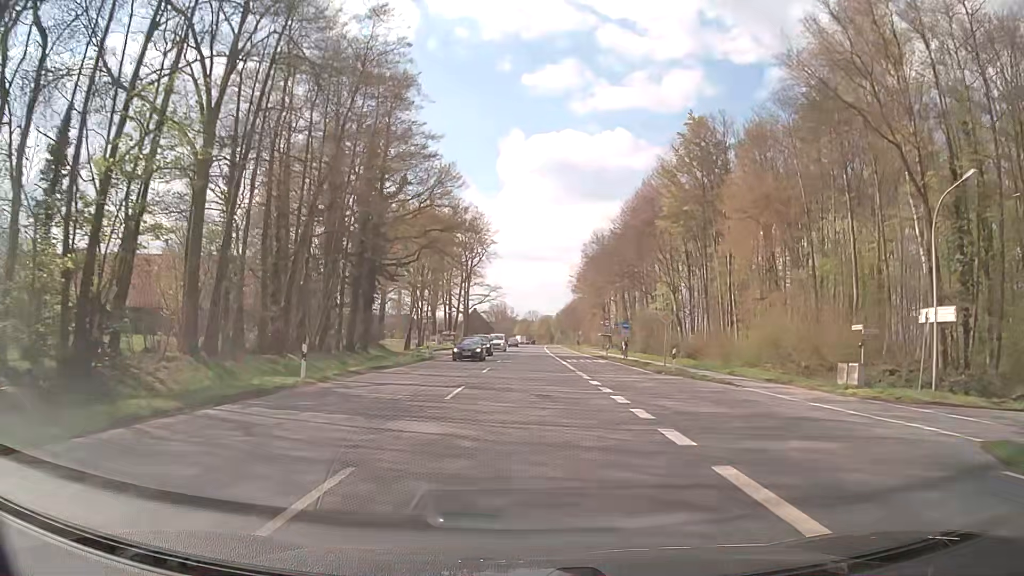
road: secondary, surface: asphalt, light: Day
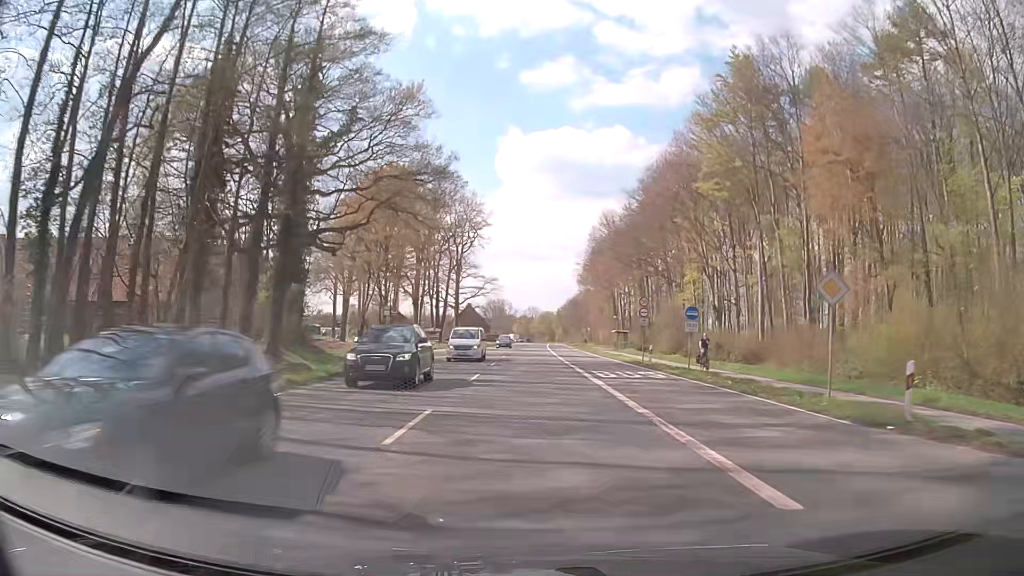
(-0.1, +18.5) m; 0°
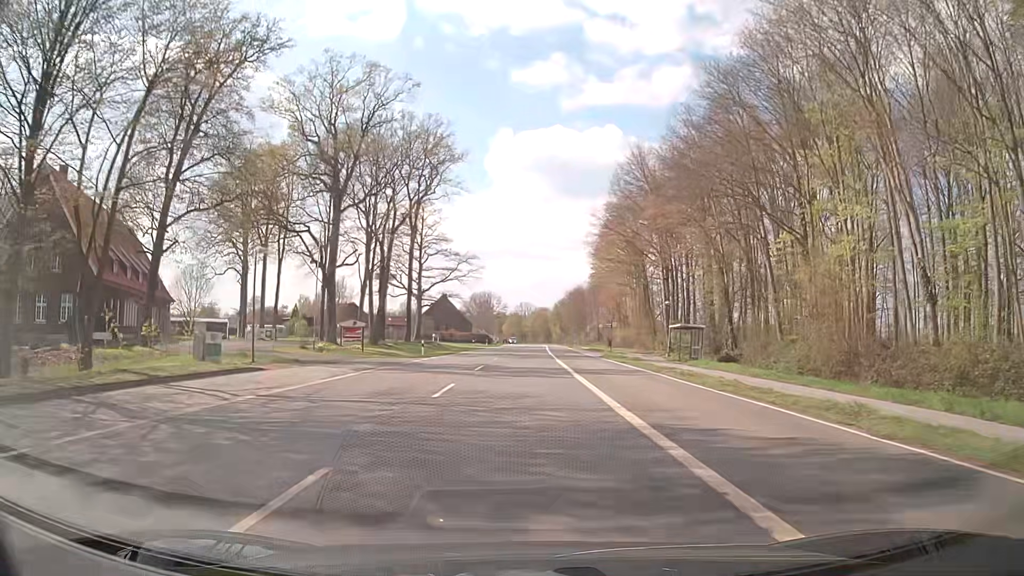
(-0.1, +41.7) m; 0°
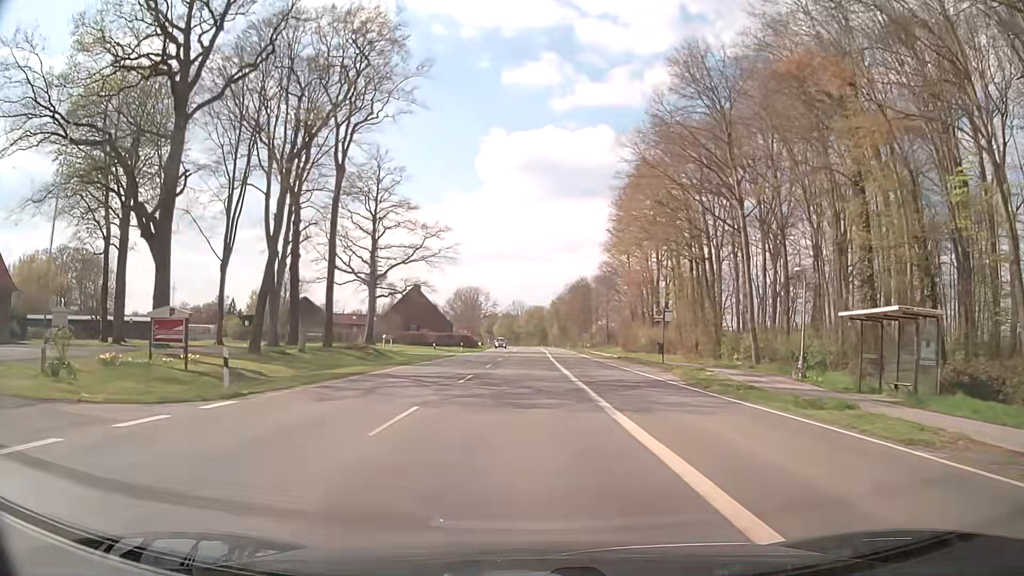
(-0.1, +29.7) m; 0°
